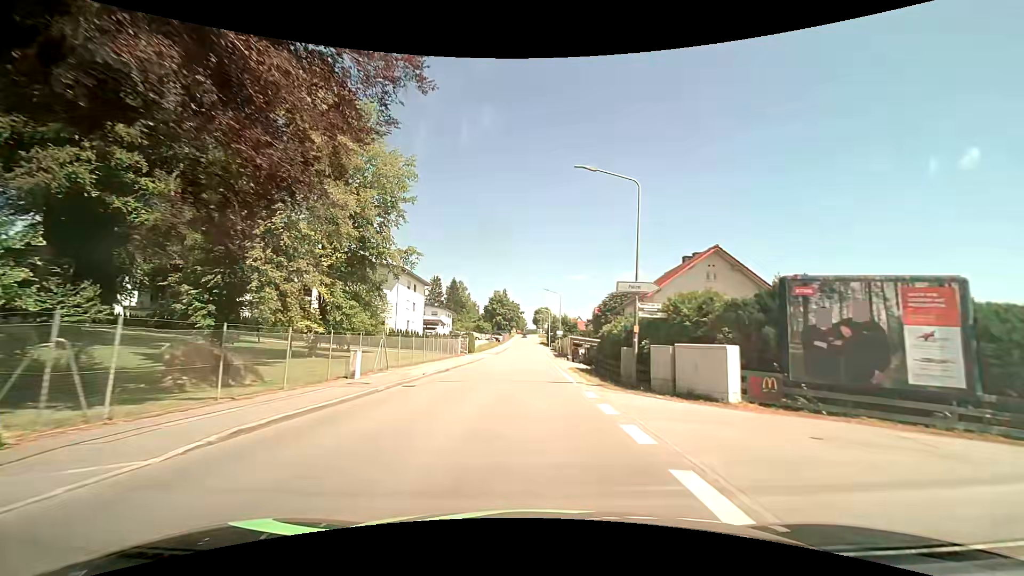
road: tertiary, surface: asphalt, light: Day
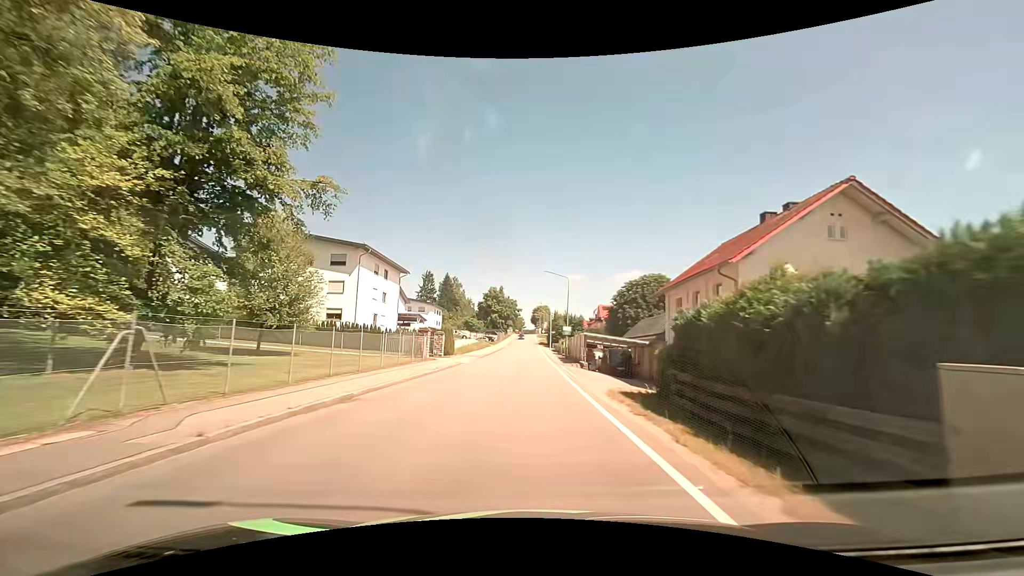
(0.0, +14.8) m; 0°
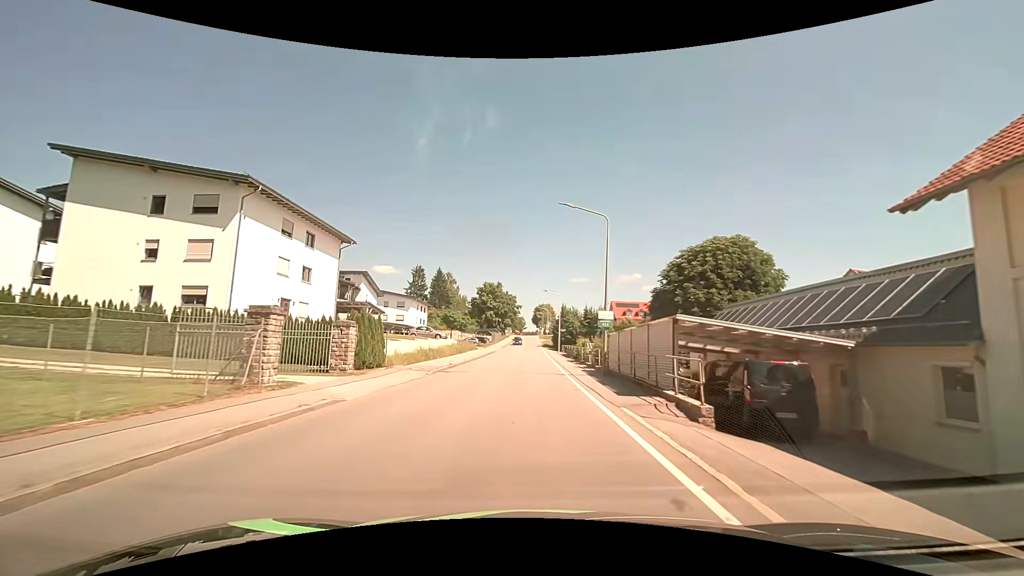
(0.0, +22.0) m; 0°
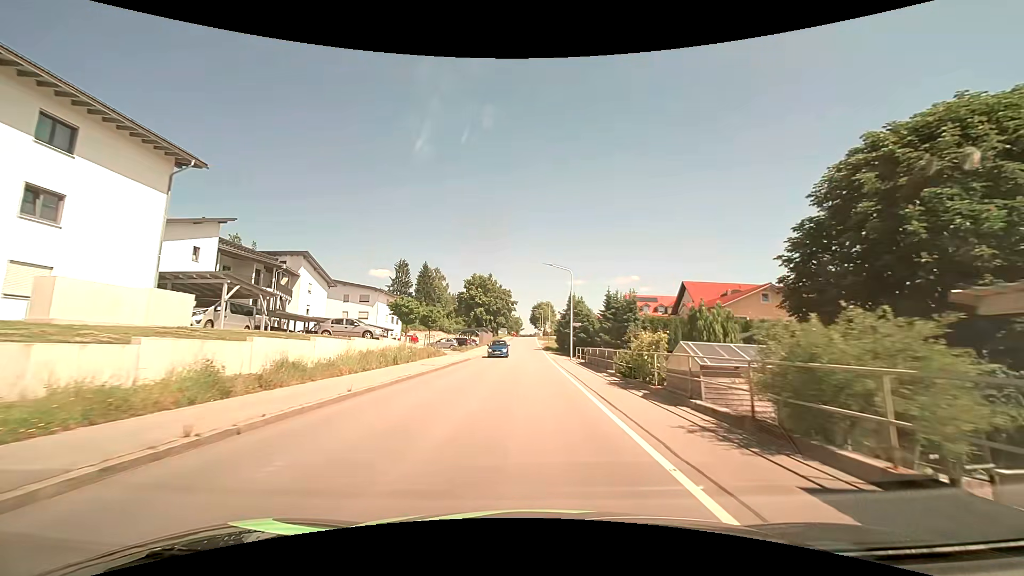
(+0.1, +21.8) m; 0°
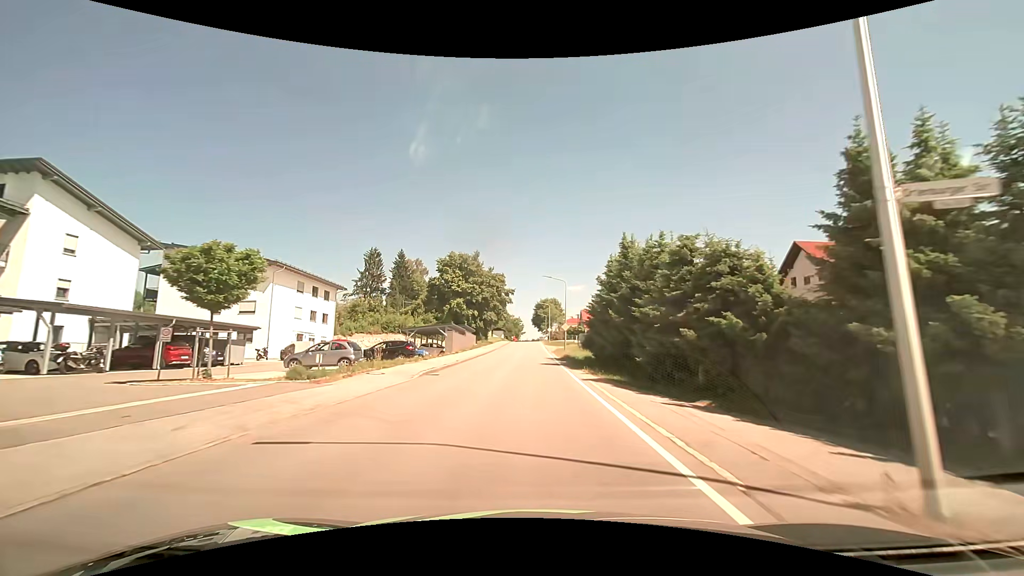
(-0.1, +35.4) m; 0°
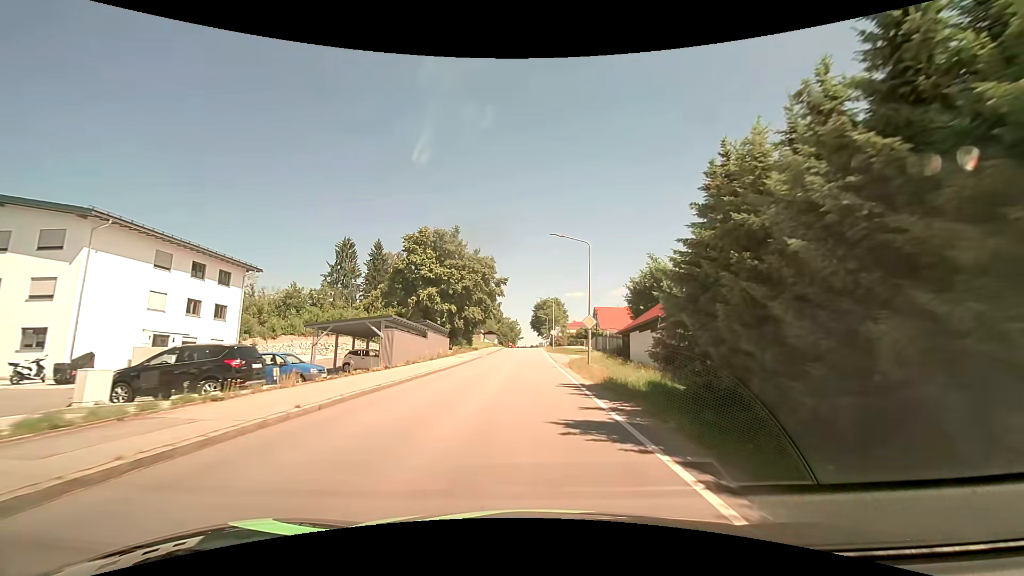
(0.0, +20.9) m; 0°
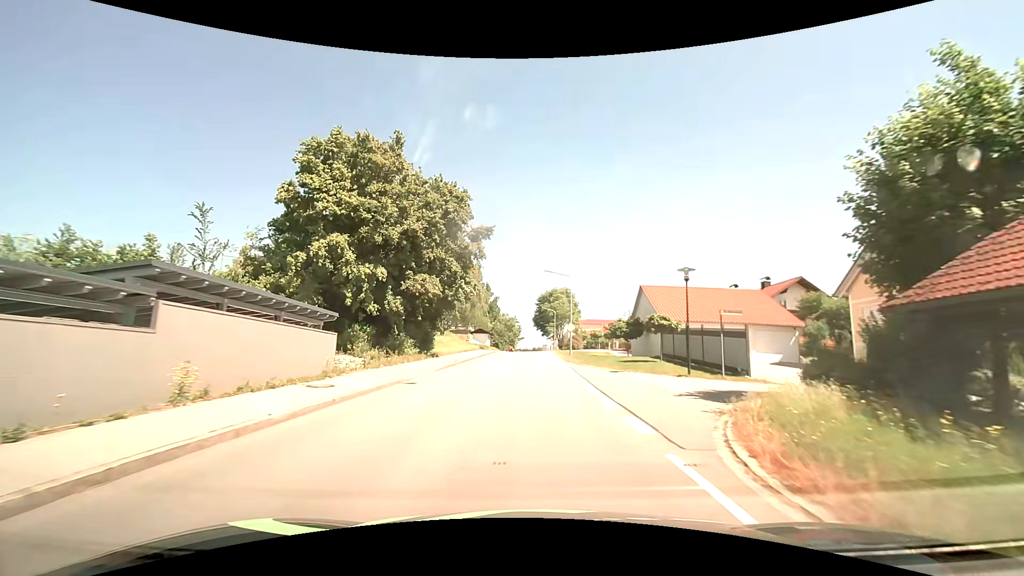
(-0.1, +27.7) m; 0°
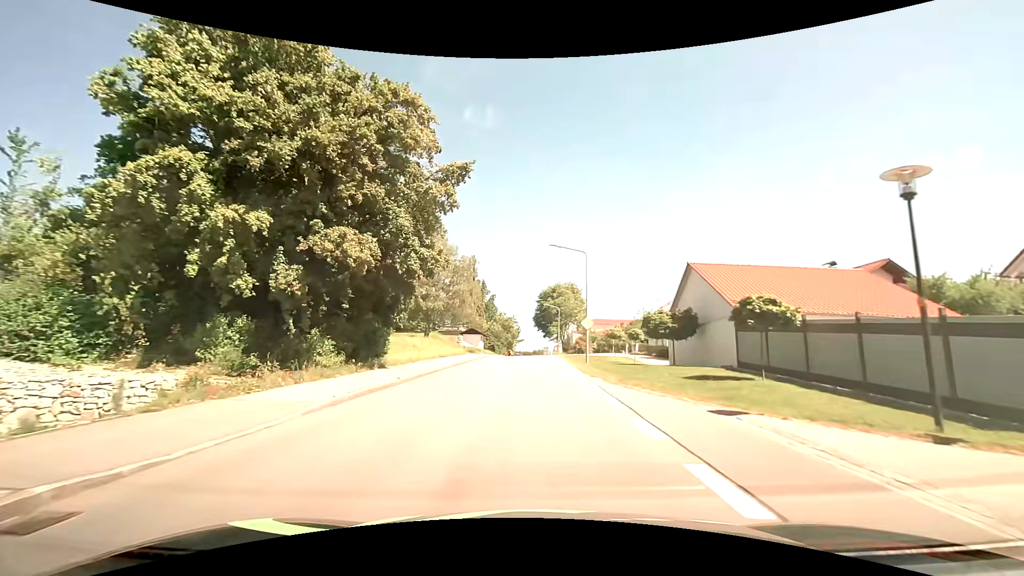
(0.0, +12.5) m; 0°
(0, +10) (0, +20) (0, +30) (0, +40) (0, +50) (0, +60) (0, +70) (+1, +80) (+1, +90) (+1, +100) m
